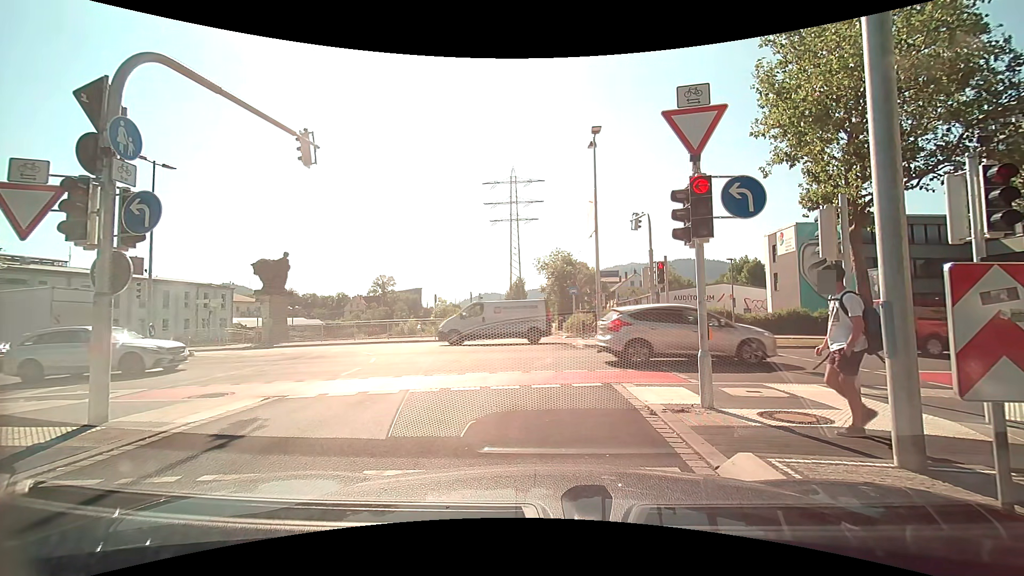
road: trunk_link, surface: asphalt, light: Day
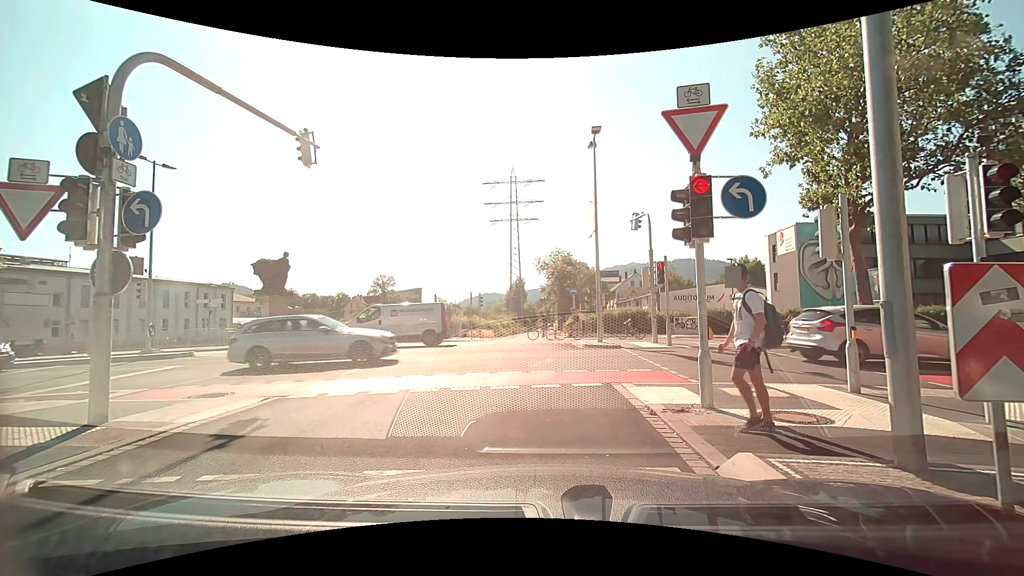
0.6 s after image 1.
(0.0, 0.0) m; 0°
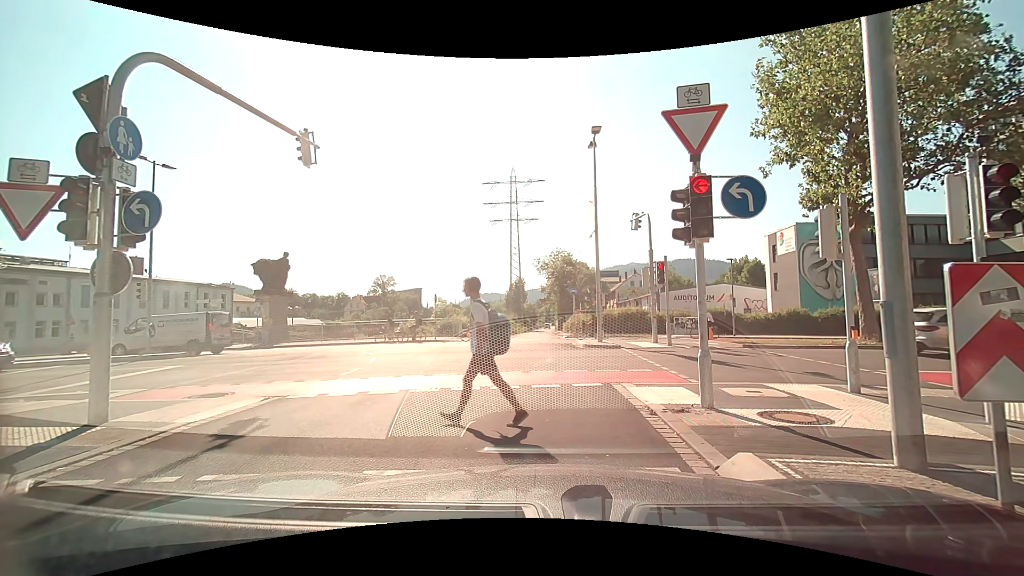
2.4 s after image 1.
(0.0, 0.0) m; 0°
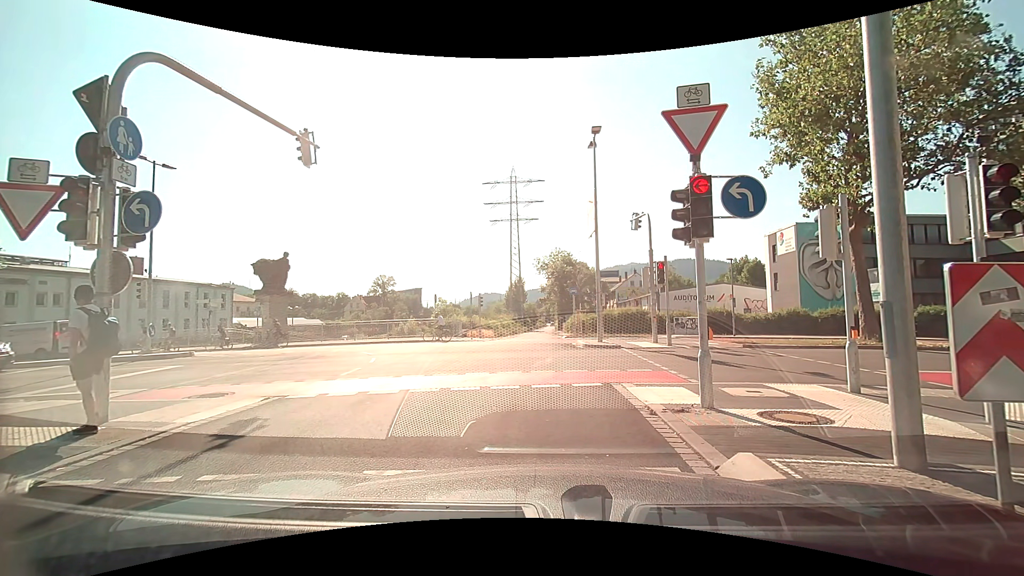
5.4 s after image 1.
(0.0, 0.0) m; 0°
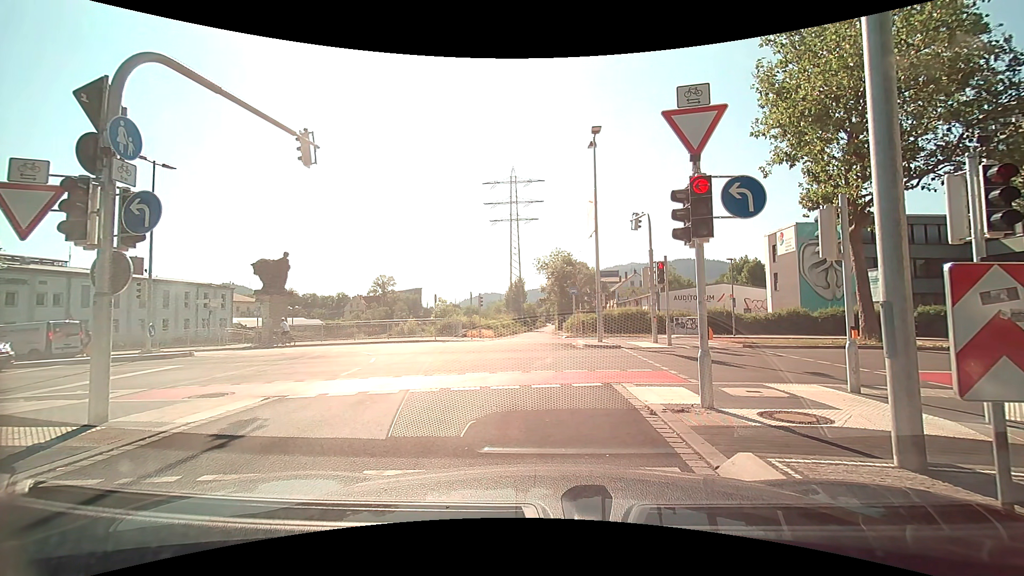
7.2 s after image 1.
(0.0, 0.0) m; 0°
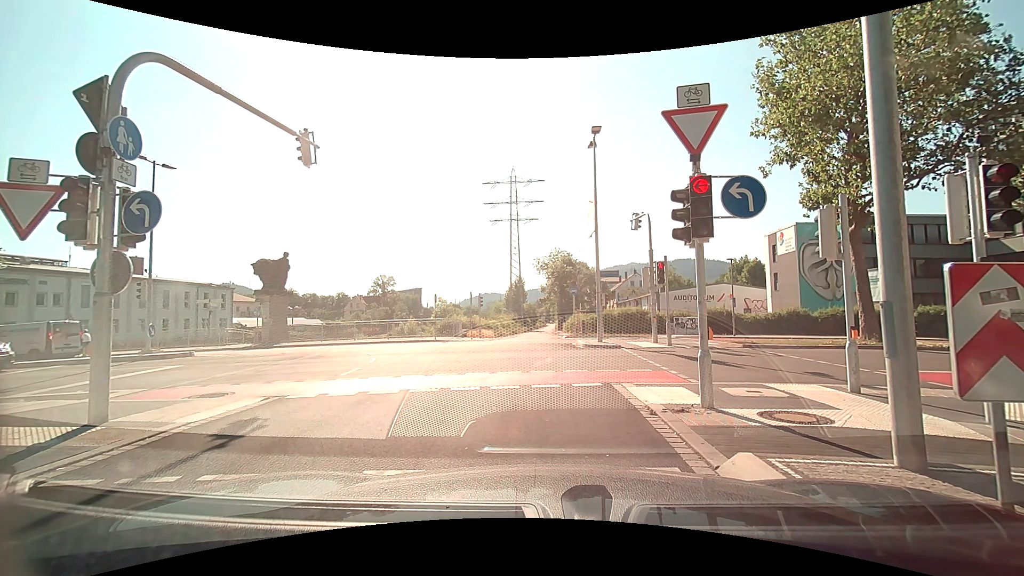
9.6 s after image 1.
(0.0, 0.0) m; 0°
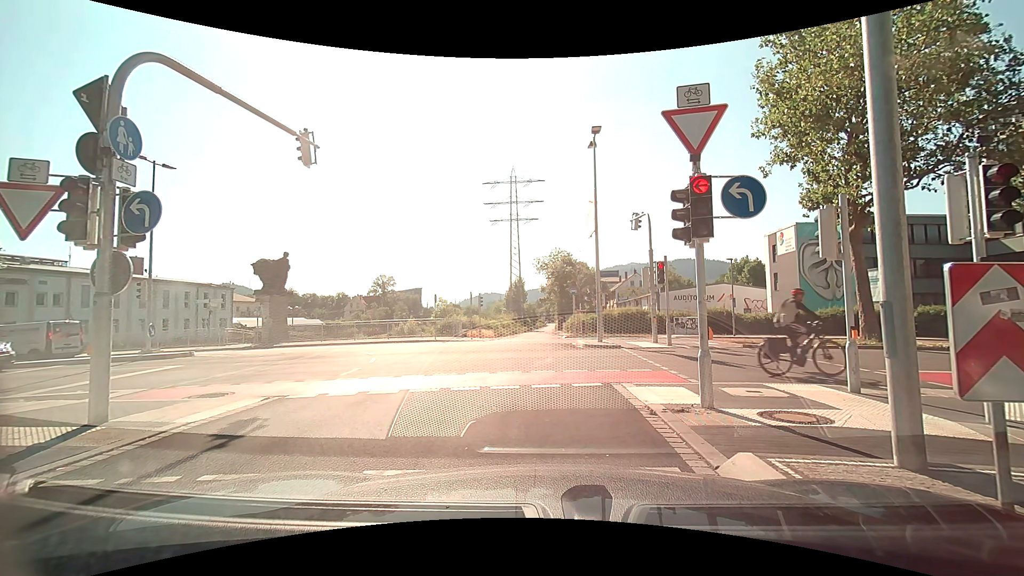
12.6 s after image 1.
(0.0, 0.0) m; 0°
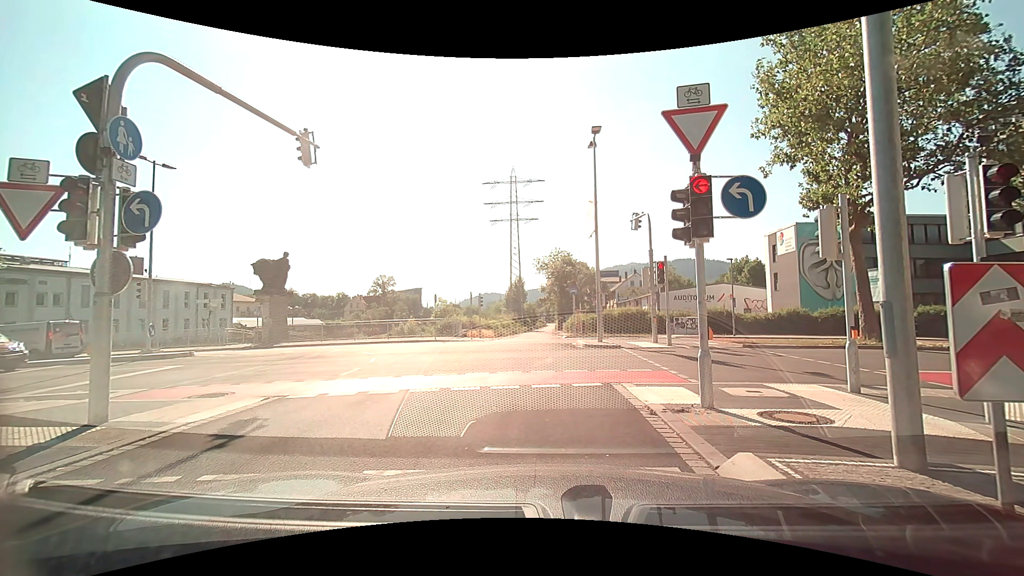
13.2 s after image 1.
(0.0, 0.0) m; 0°
